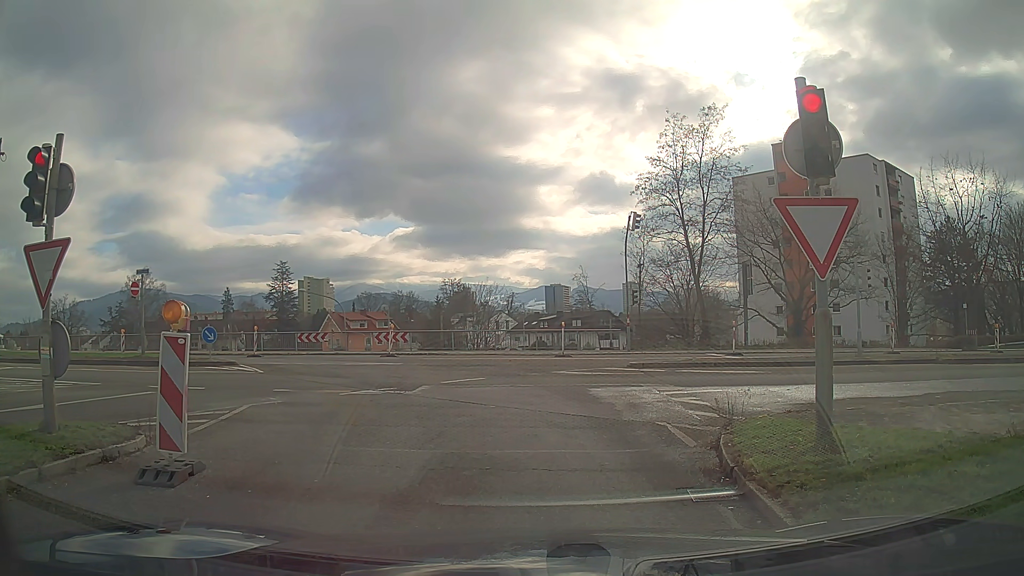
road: trunk_link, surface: asphalt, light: Day
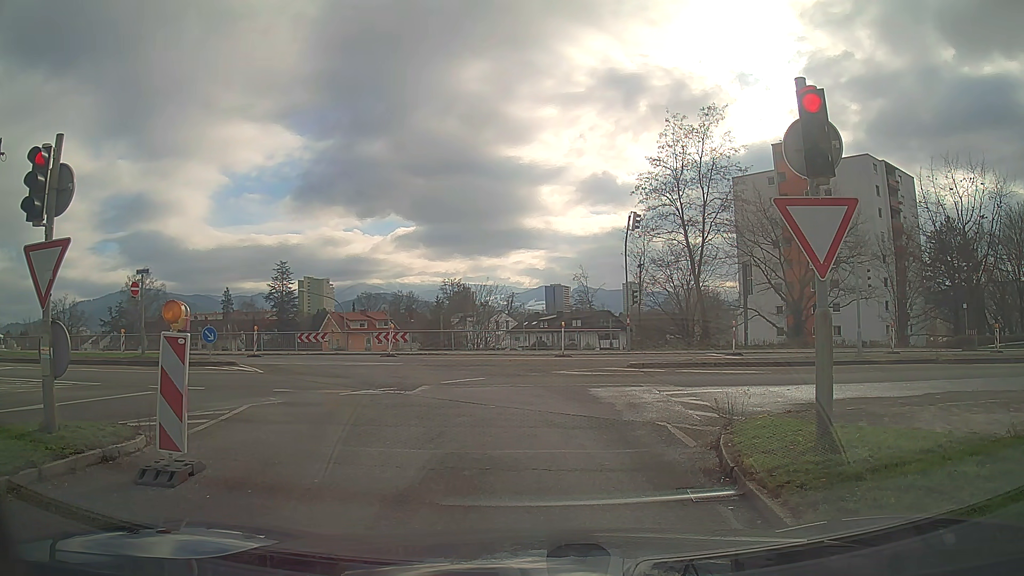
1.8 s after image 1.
(0.0, 0.0) m; 0°
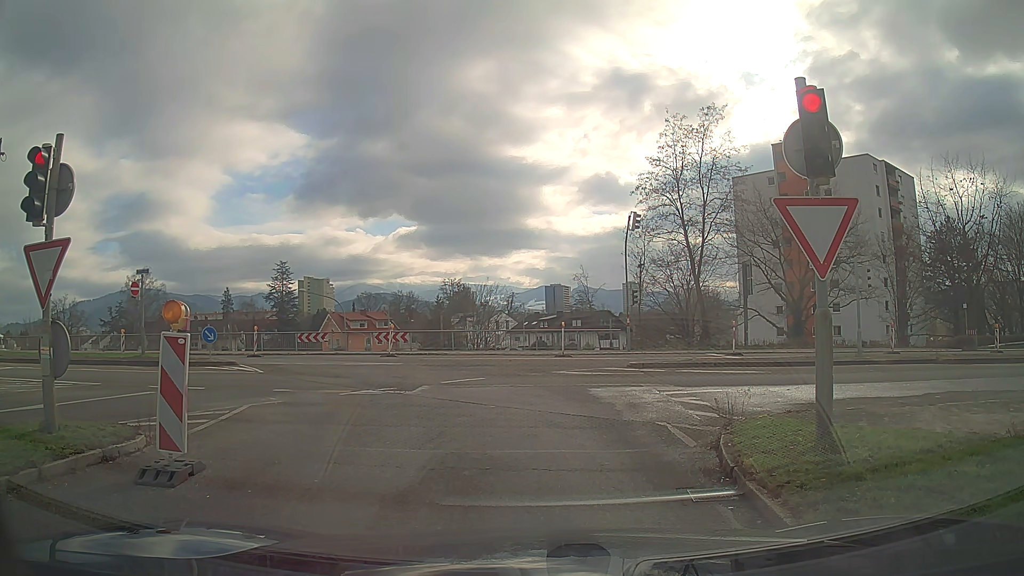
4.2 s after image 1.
(0.0, 0.0) m; 0°
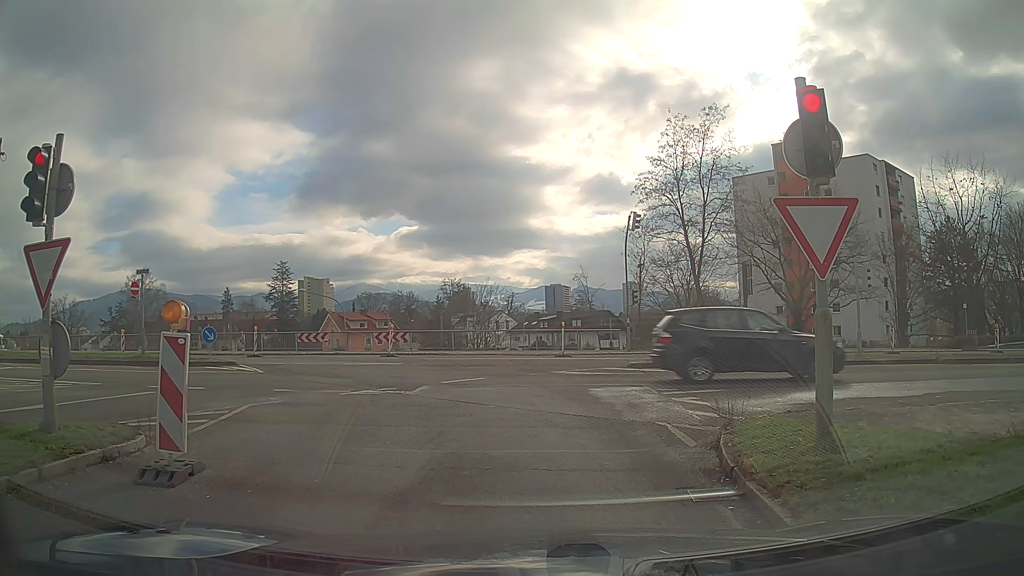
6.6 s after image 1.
(0.0, 0.0) m; 0°
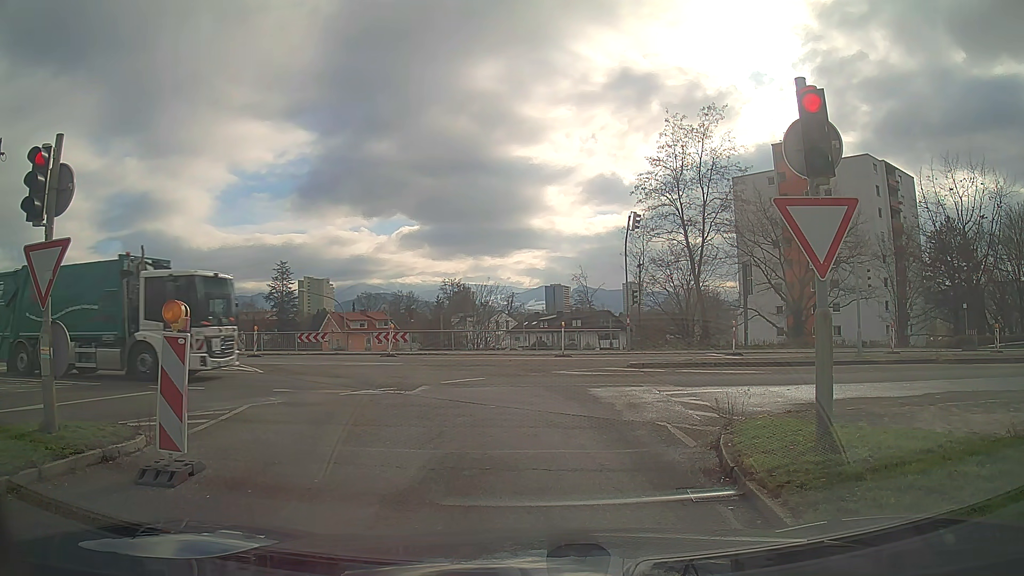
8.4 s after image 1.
(0.0, 0.0) m; 0°
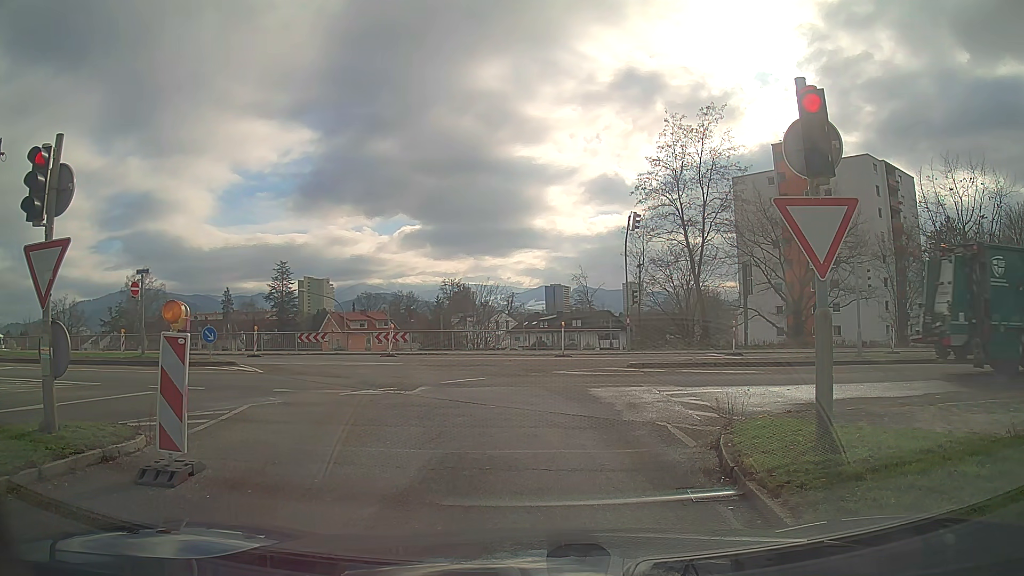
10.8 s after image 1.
(0.0, 0.0) m; 0°
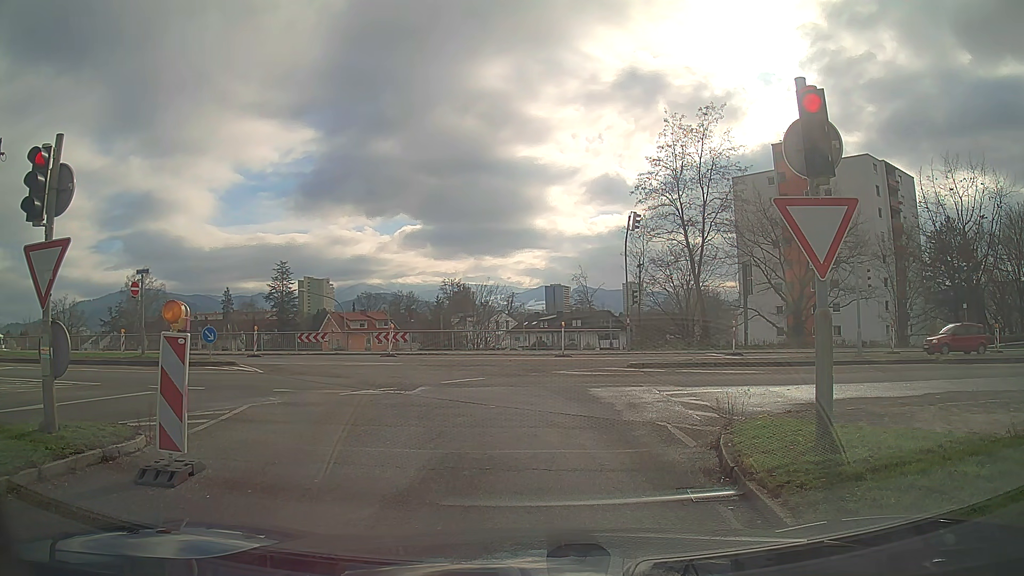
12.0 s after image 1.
(0.0, 0.0) m; 0°
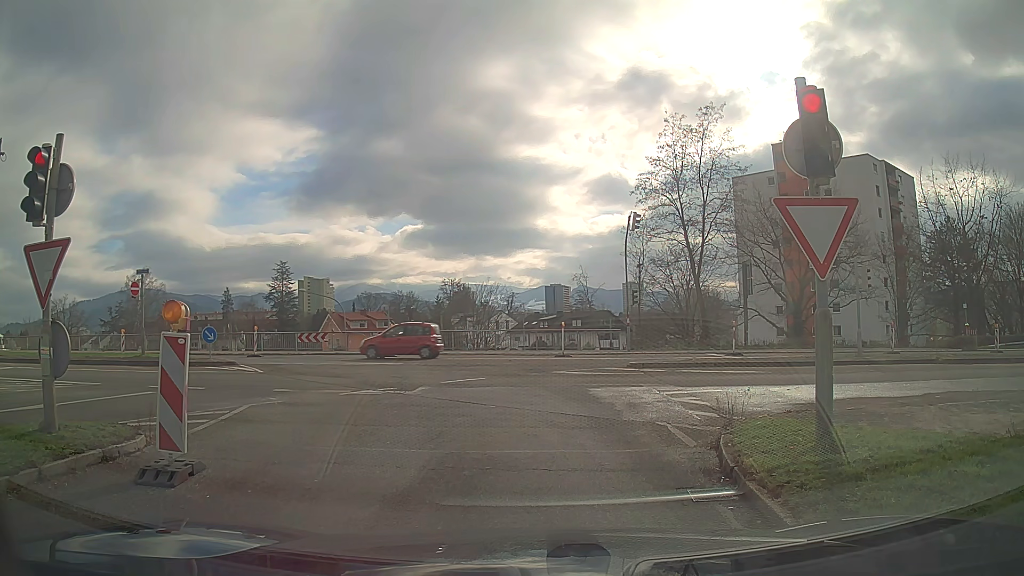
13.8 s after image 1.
(0.0, 0.0) m; 0°
